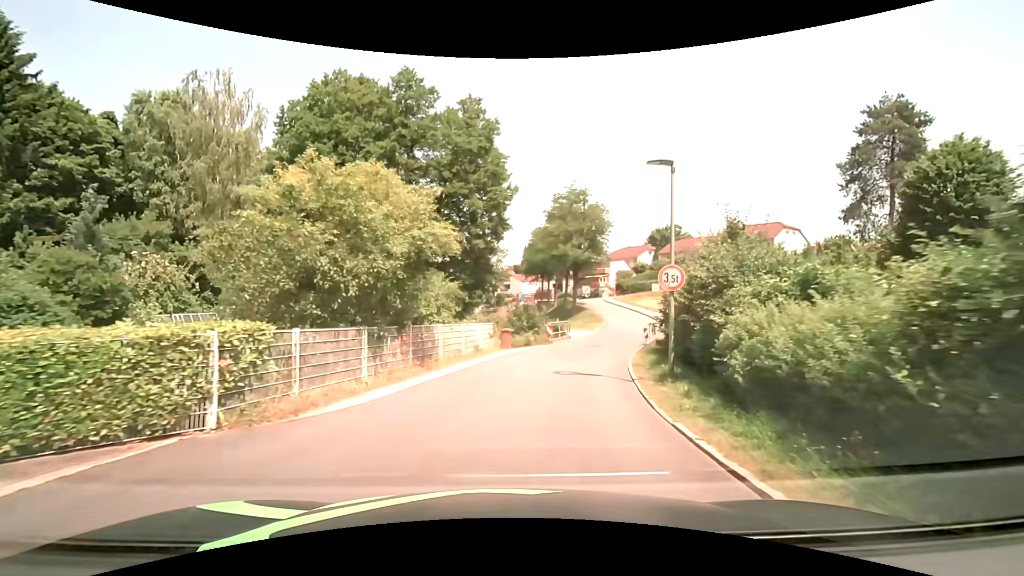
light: Day
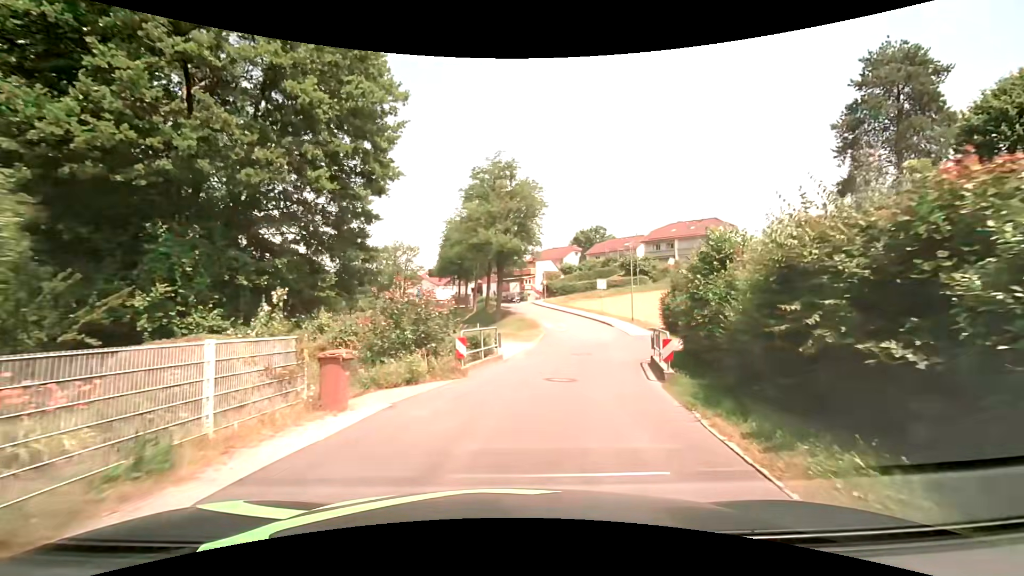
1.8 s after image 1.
(+1.1, +14.1) m; +10°
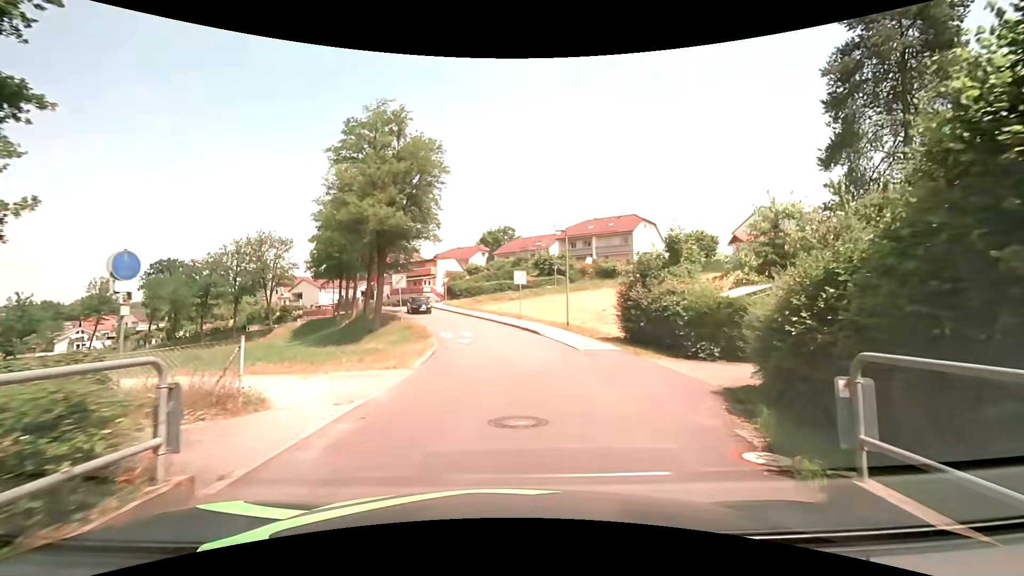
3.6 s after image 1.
(+0.9, +12.3) m; +10°
(+1, +10) (+1, +20) (-2, +29) (-5, +39) (-8, +48) (-11, +58) (-7, +67) (+3, +69) (+13, +68) (+23, +67) m
